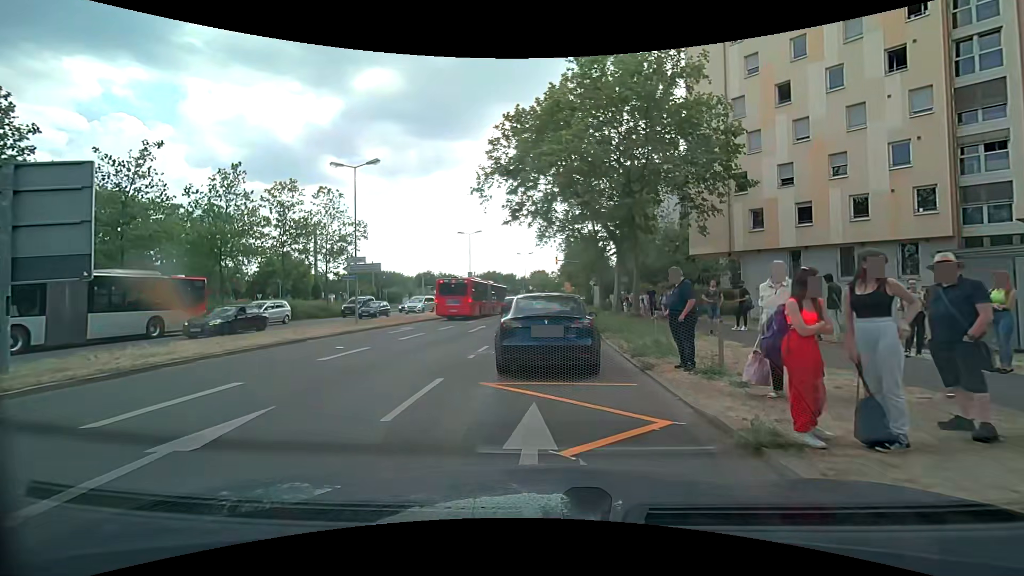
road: secondary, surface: asphalt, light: Day
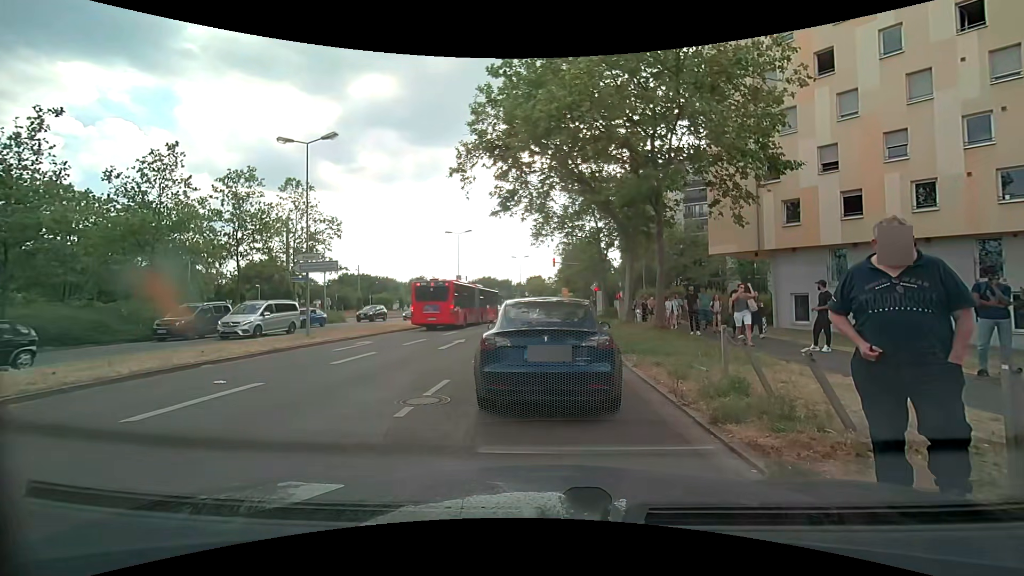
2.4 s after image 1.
(0.0, +5.0) m; -1°
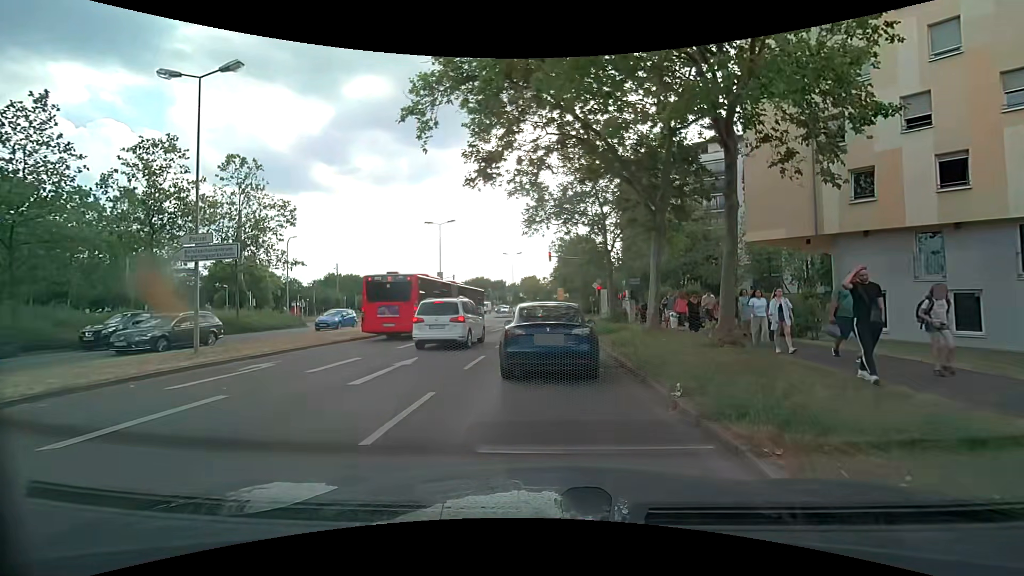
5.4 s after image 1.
(+0.1, +7.4) m; 0°
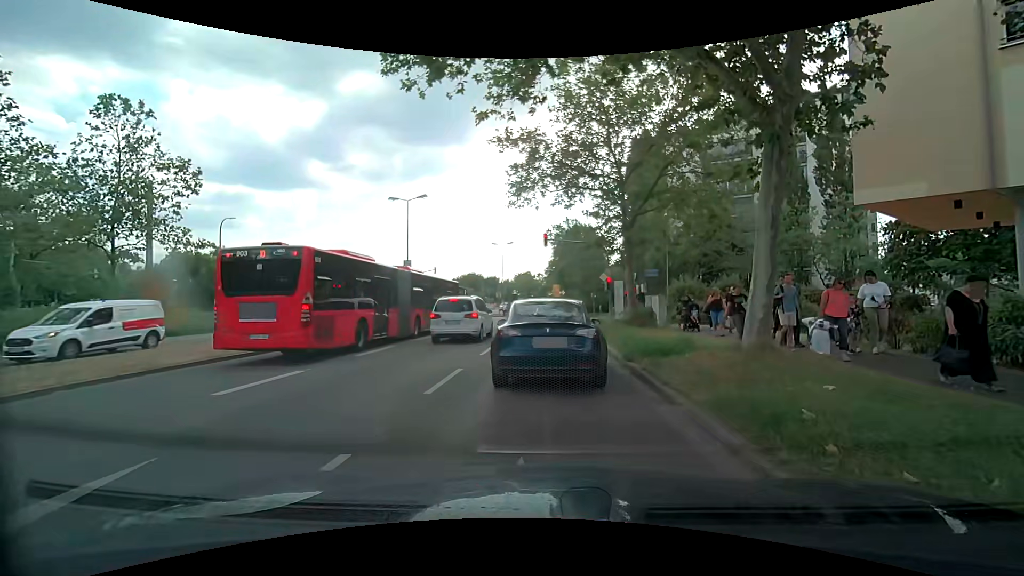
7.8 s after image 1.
(+0.1, +9.3) m; +1°
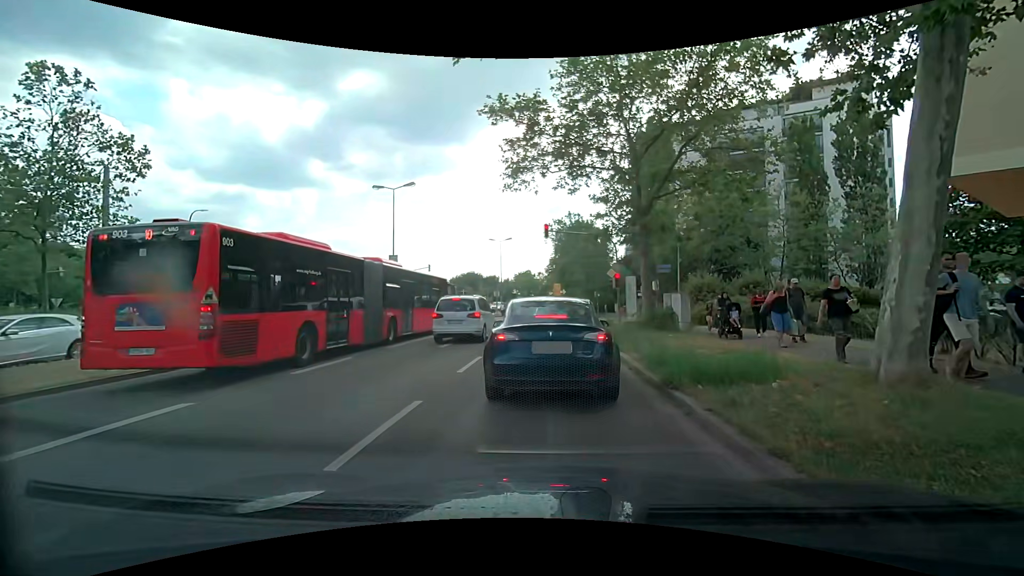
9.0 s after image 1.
(0.0, +3.4) m; -2°
